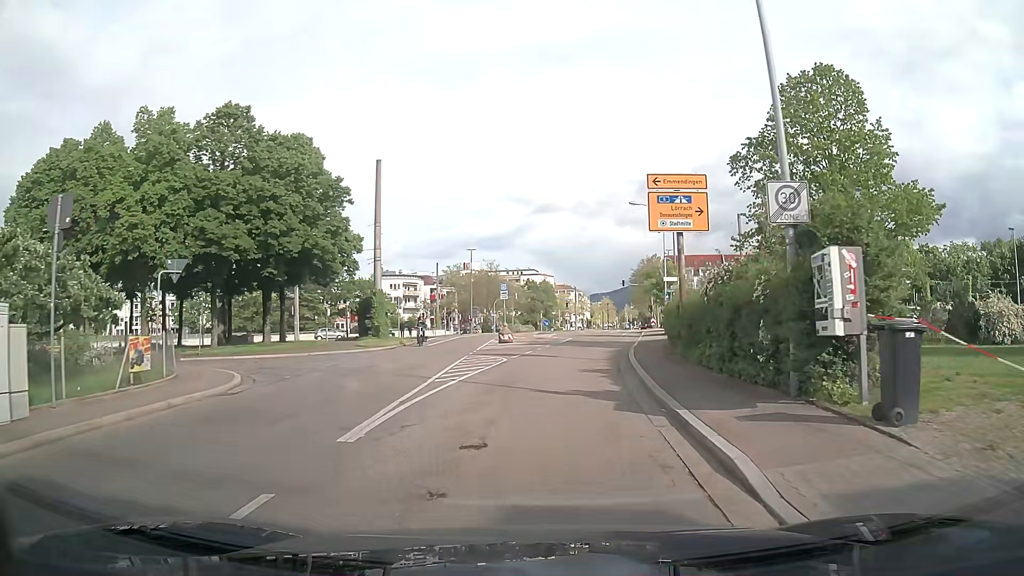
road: tertiary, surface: asphalt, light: Day
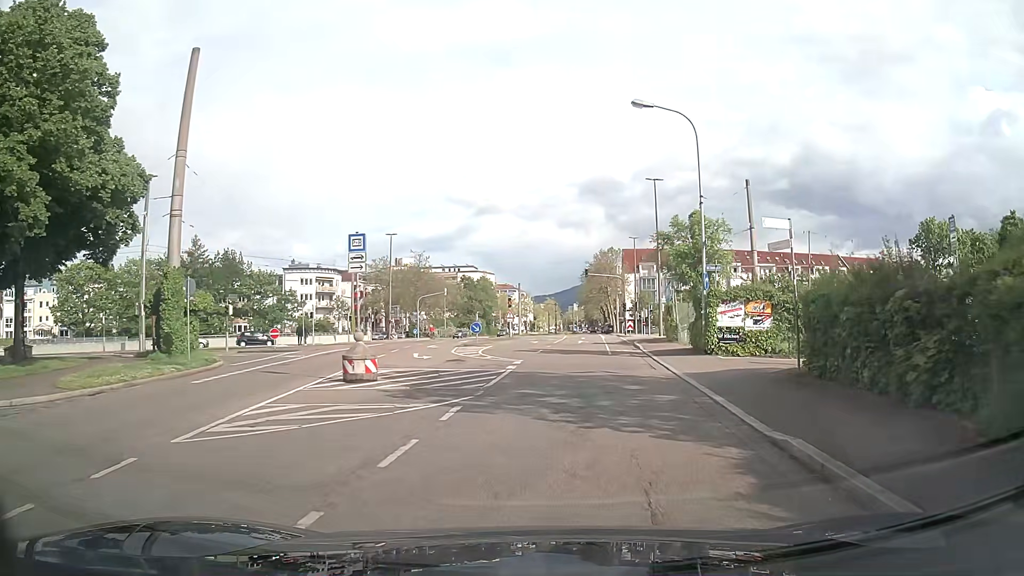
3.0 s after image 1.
(+0.8, +22.9) m; +4°
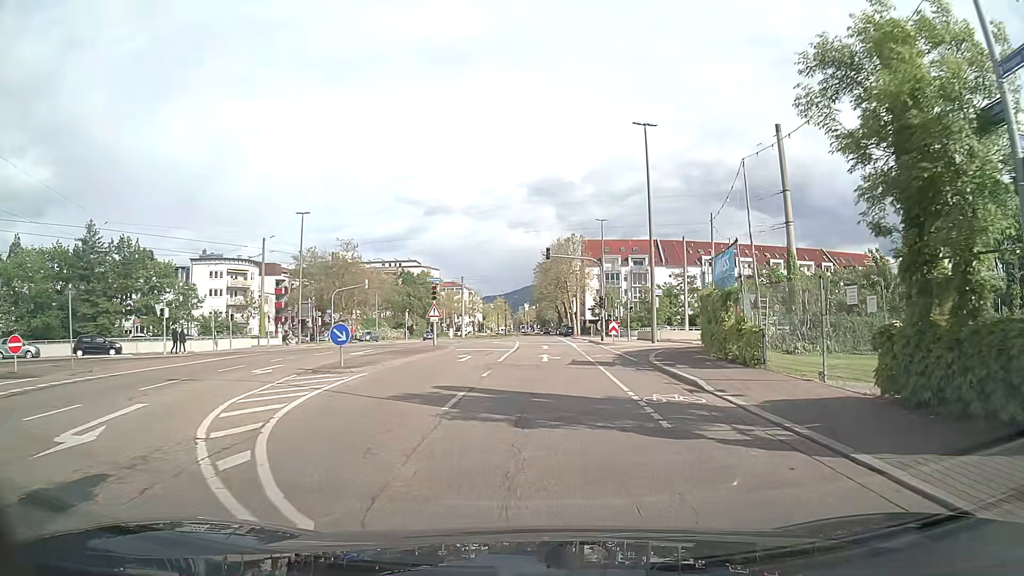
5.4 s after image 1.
(+0.7, +18.5) m; +3°
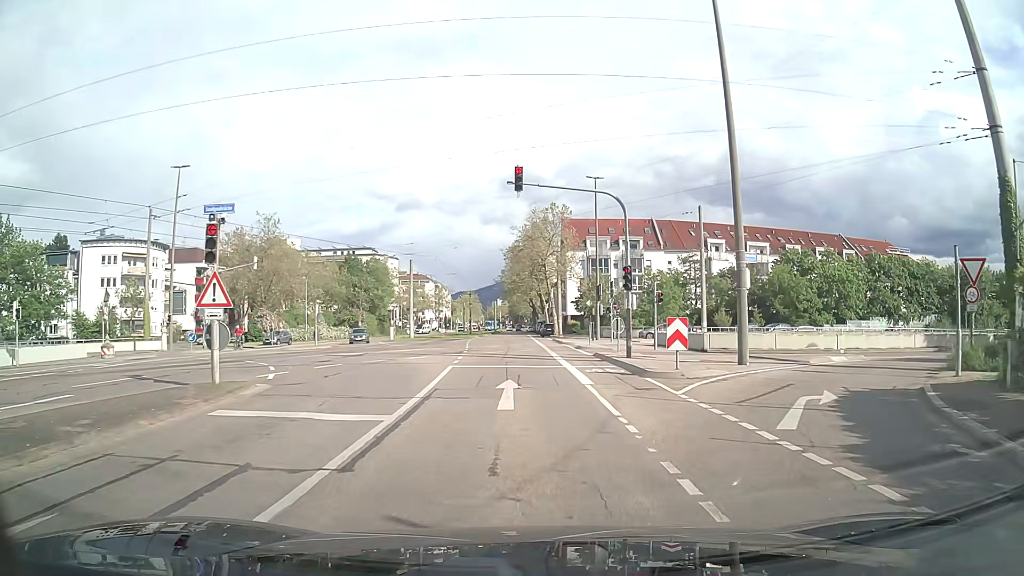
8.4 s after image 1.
(+0.9, +23.0) m; +3°
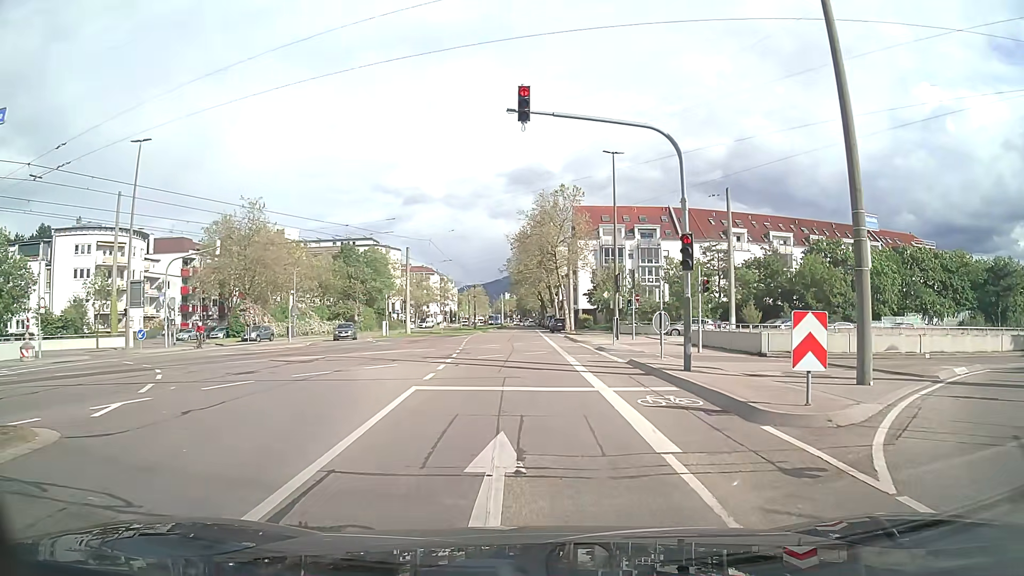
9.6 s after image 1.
(0.0, +7.2) m; -1°
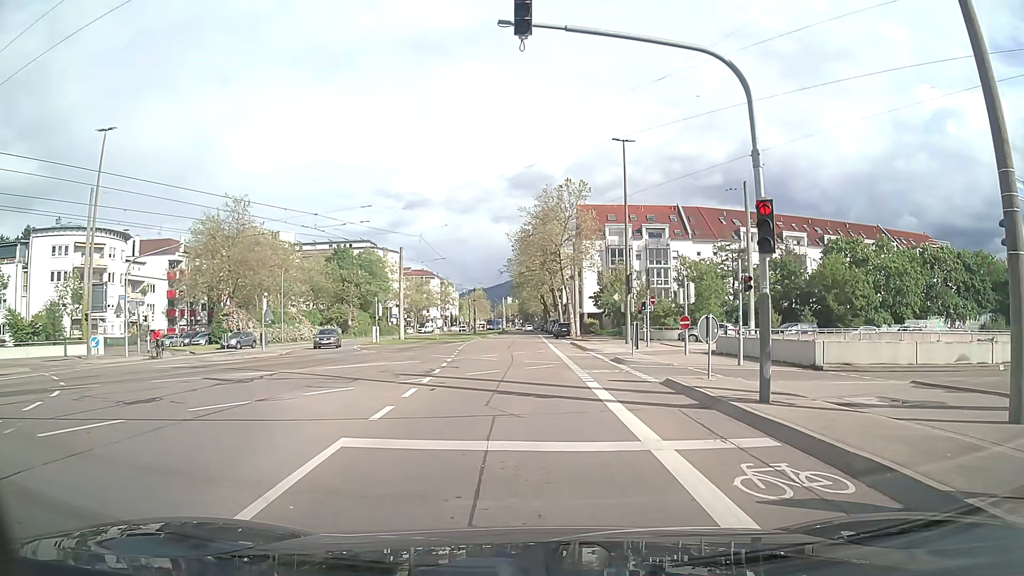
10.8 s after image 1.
(0.0, +4.7) m; +1°
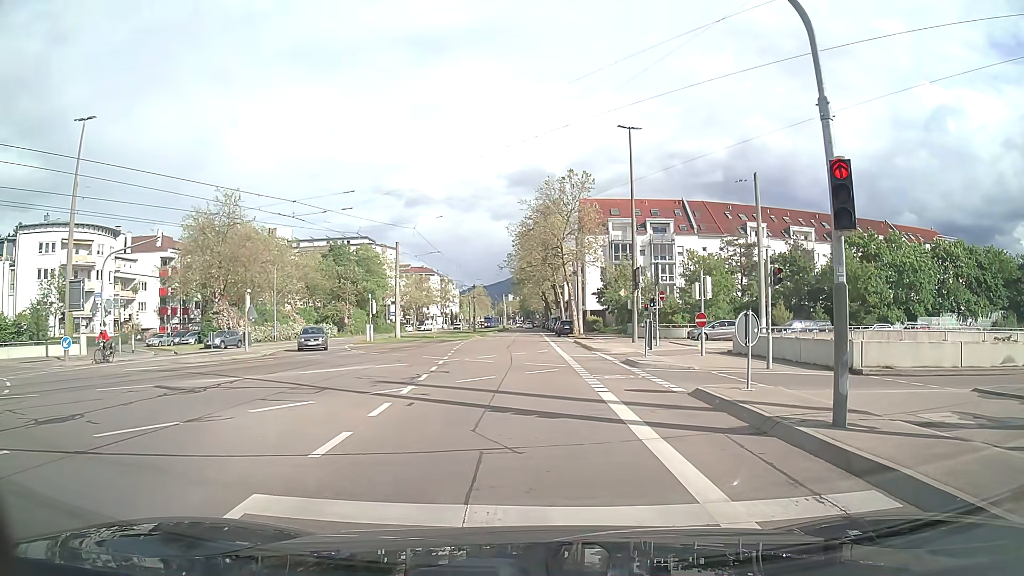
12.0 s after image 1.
(0.0, +2.4) m; +1°
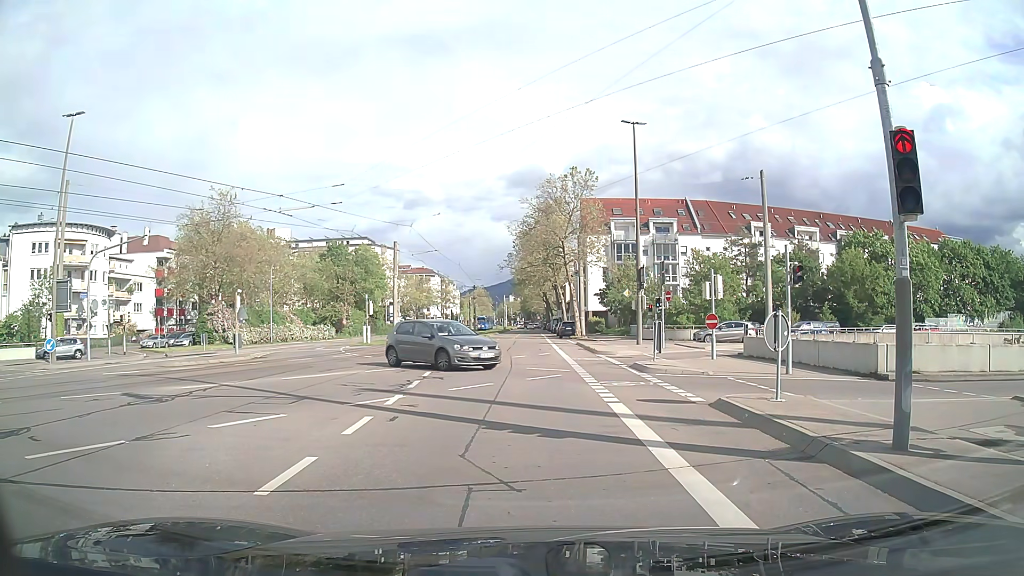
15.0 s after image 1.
(0.0, +1.4) m; 0°
(0, +10) (-1, +20) (-1, +30) (-1, +40) (-2, +50) (-2, +60) (-3, +70) (-3, +80) (-3, +90) (-3, +100) m
